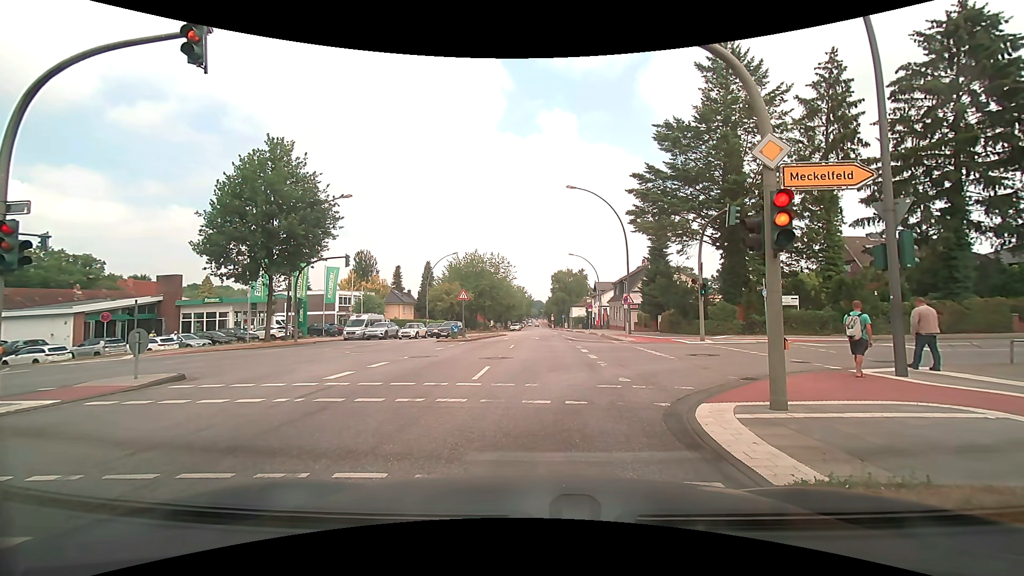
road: secondary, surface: asphalt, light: Day
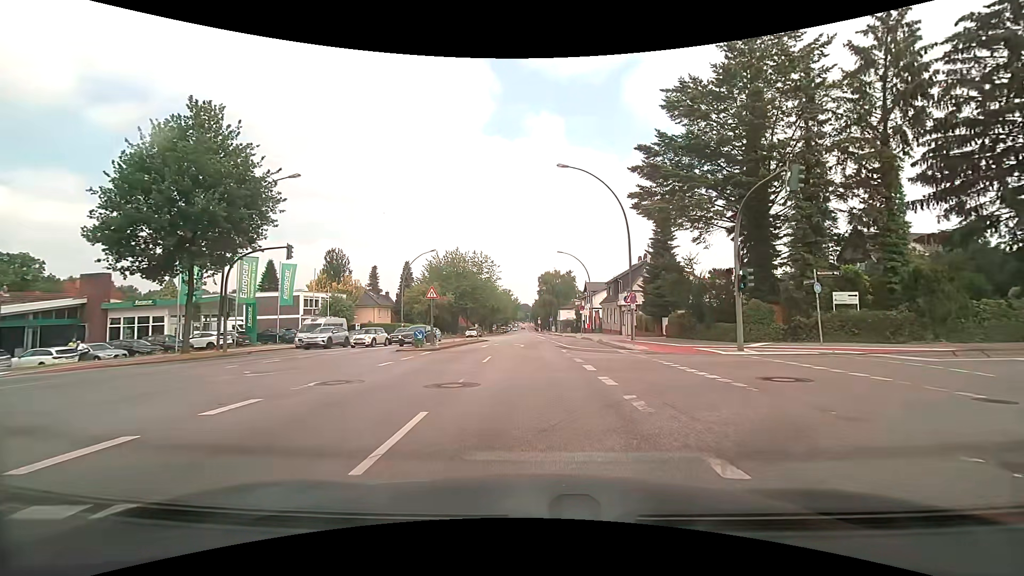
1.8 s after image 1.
(-0.1, +7.3) m; 0°
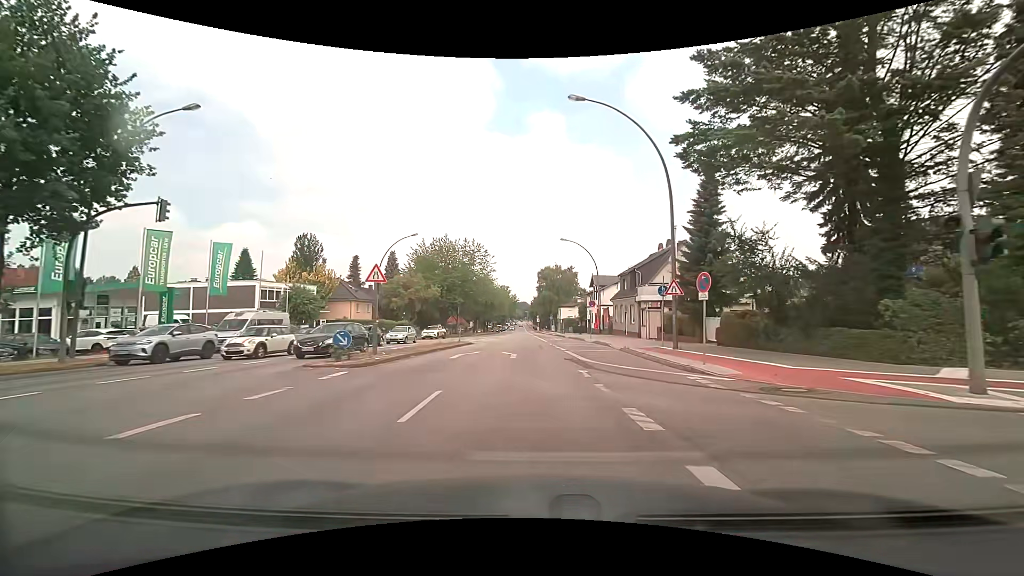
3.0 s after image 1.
(+0.1, +10.8) m; 0°
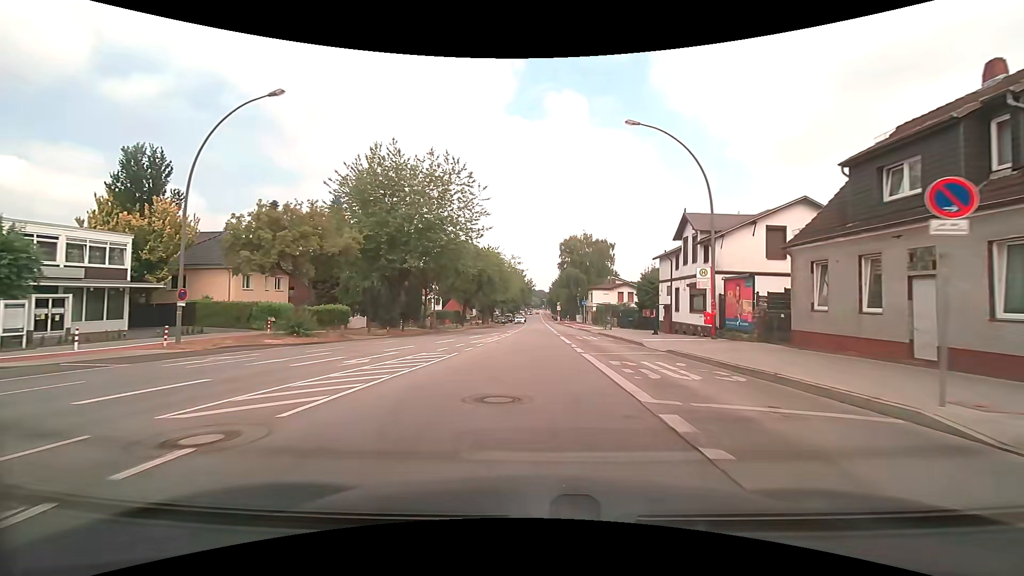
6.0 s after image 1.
(-0.4, +35.5) m; -2°
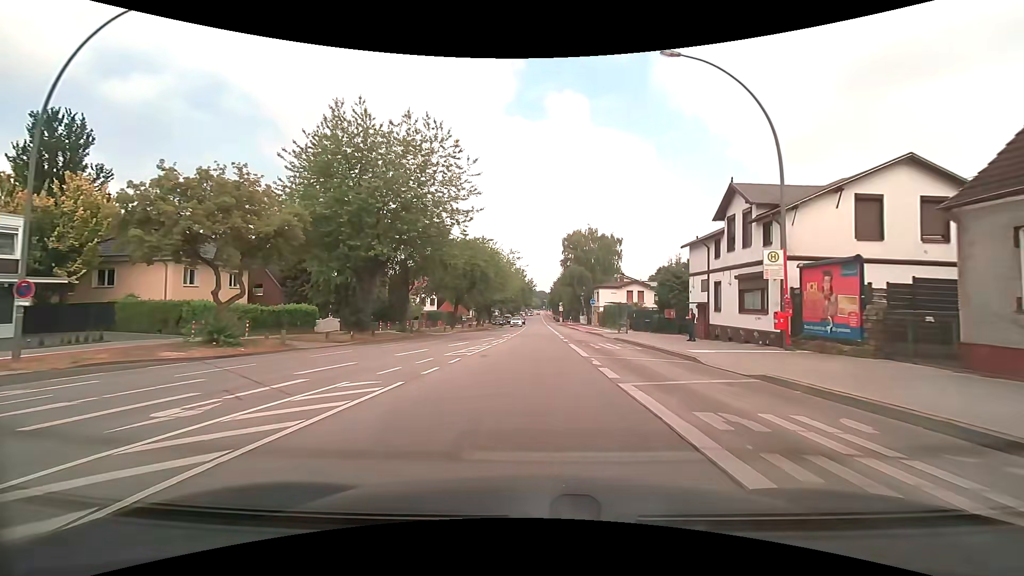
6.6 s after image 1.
(0.0, +7.6) m; -1°
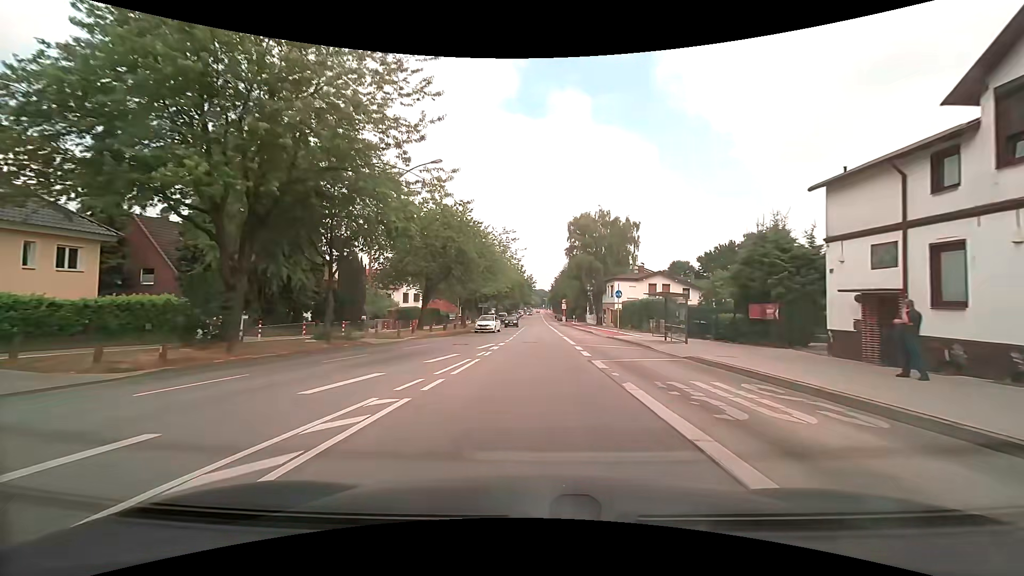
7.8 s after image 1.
(+0.1, +15.4) m; 0°
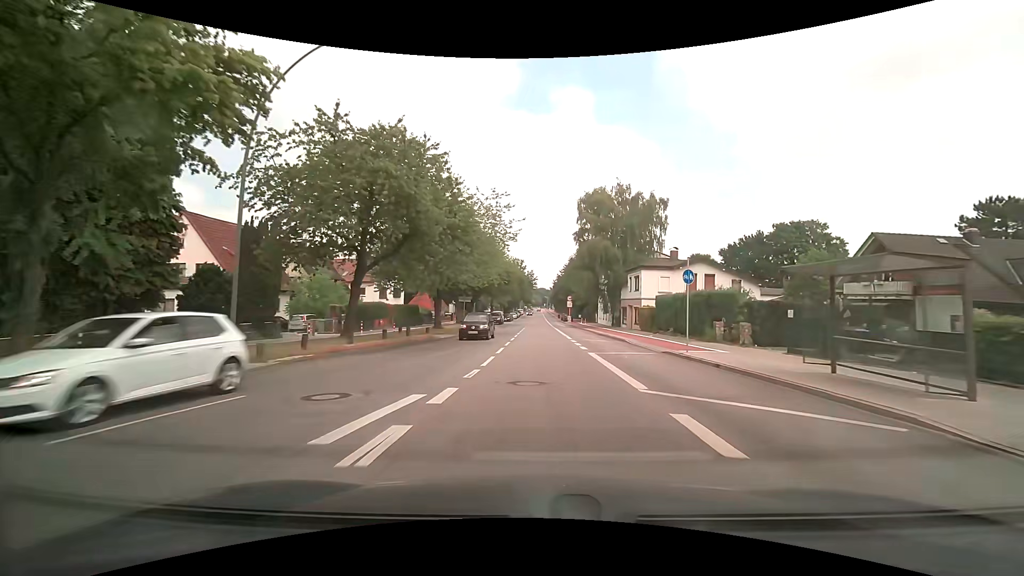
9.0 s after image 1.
(0.0, +15.5) m; 0°
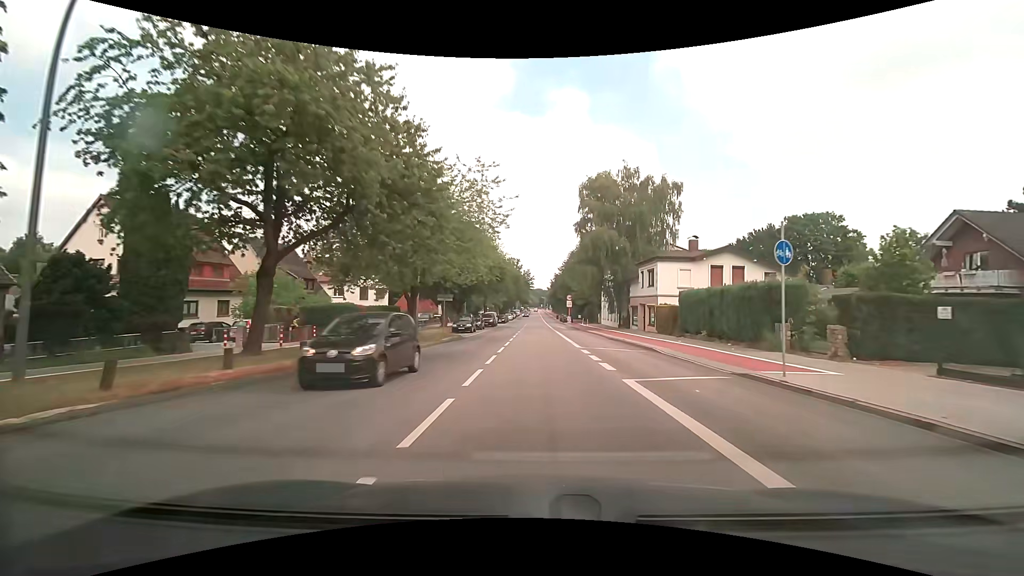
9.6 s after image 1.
(0.0, +7.7) m; 0°
